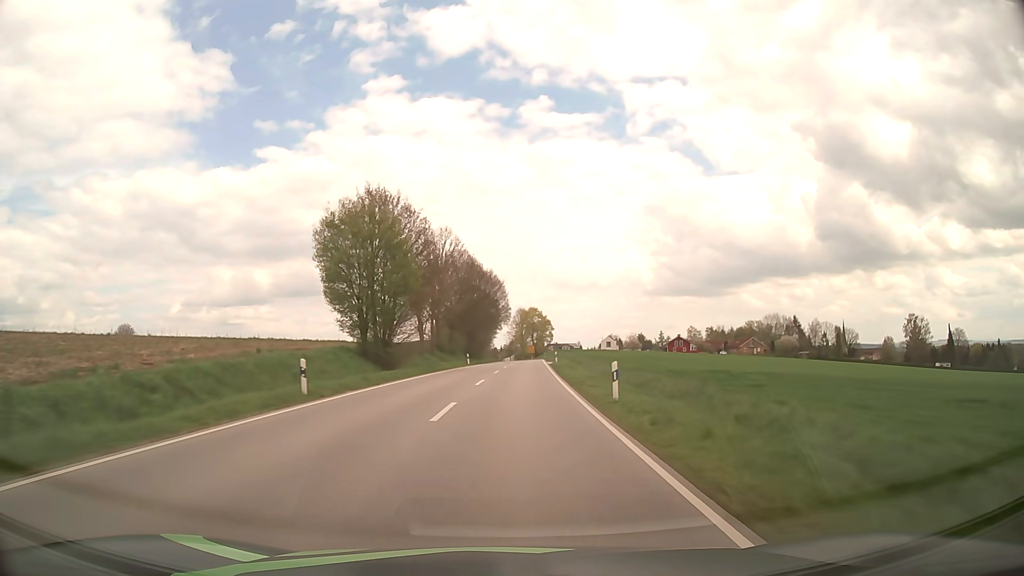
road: secondary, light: Day
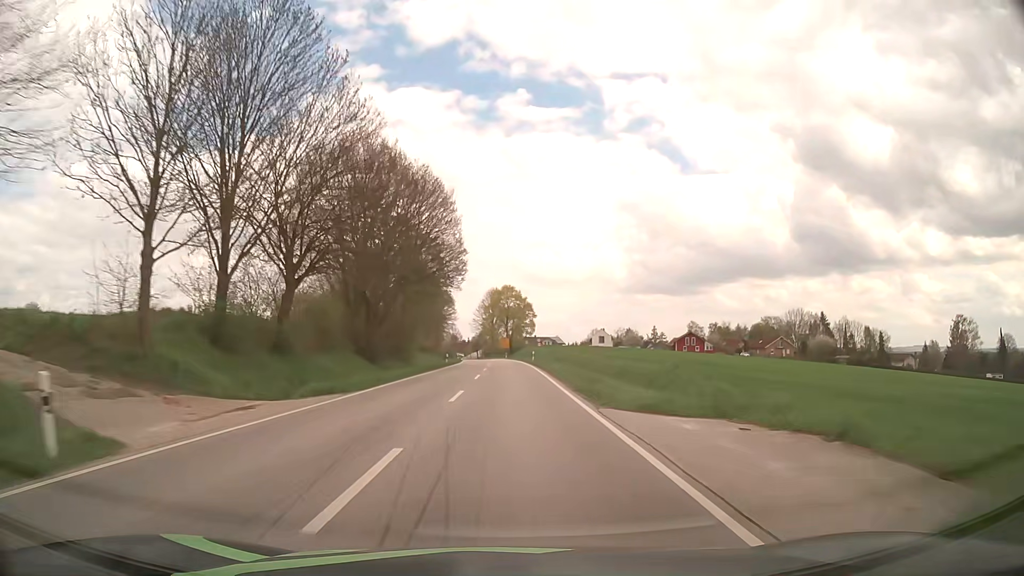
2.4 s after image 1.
(+1.6, +55.2) m; +2°
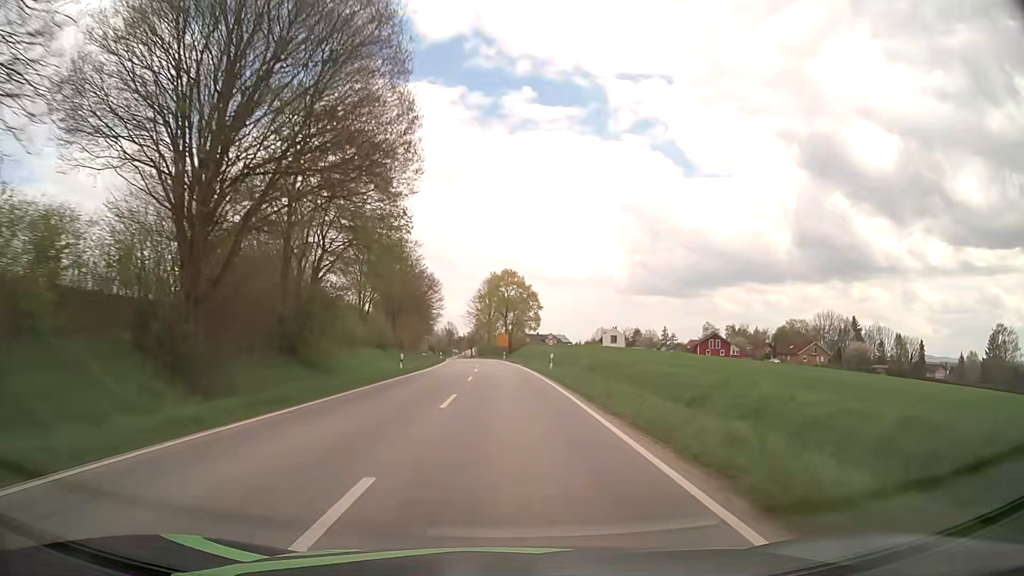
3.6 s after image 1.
(+0.1, +26.0) m; 0°
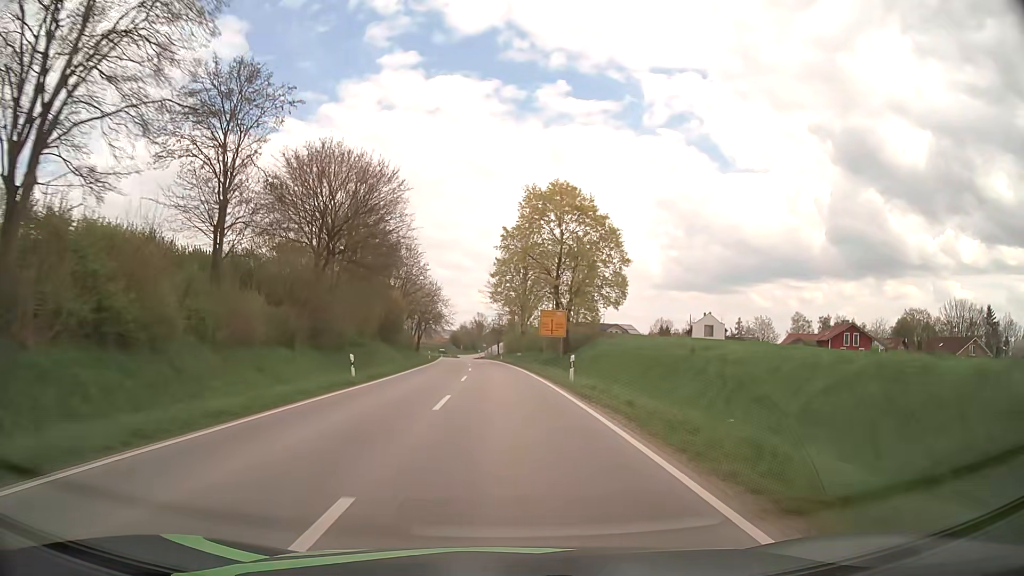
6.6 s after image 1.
(-1.2, +60.9) m; -3°
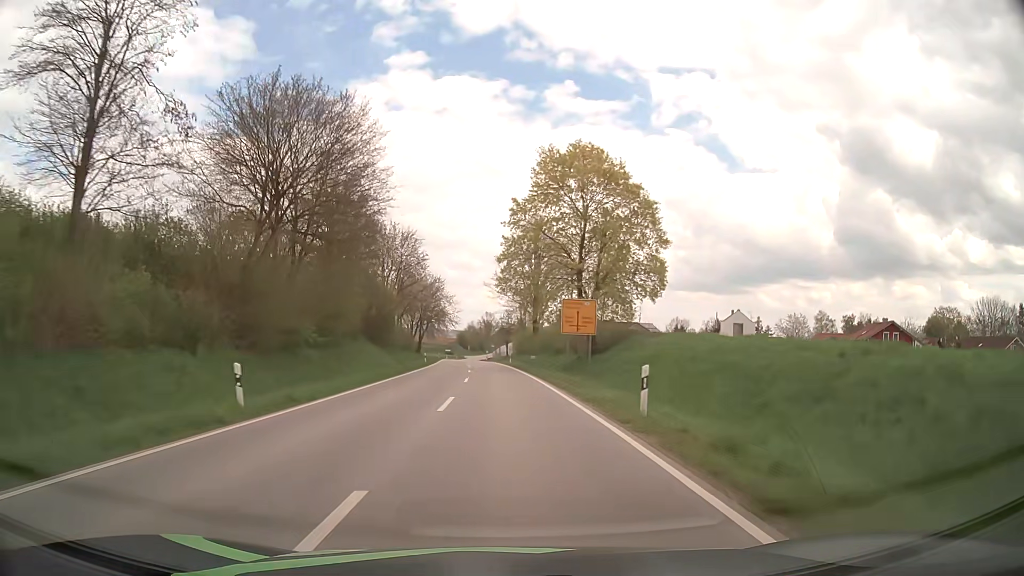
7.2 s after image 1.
(-0.1, +11.6) m; -1°
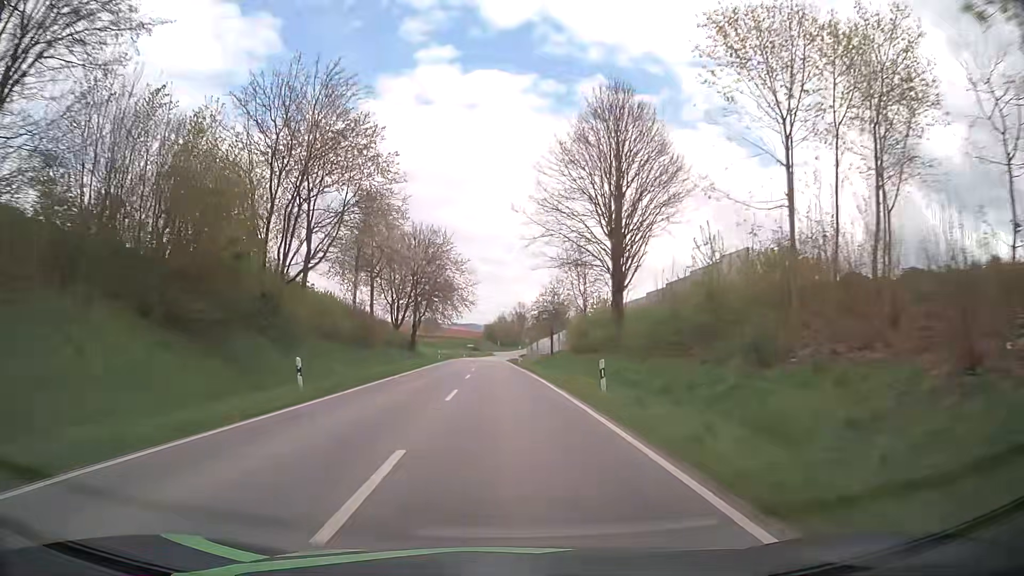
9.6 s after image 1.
(-1.2, +45.7) m; -3°
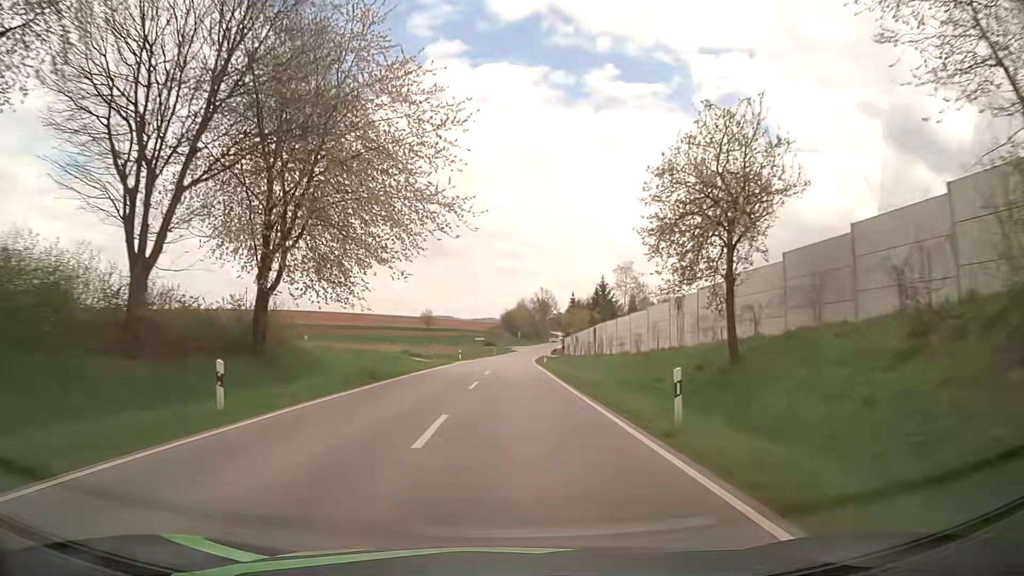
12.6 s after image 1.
(-0.7, +56.0) m; -2°
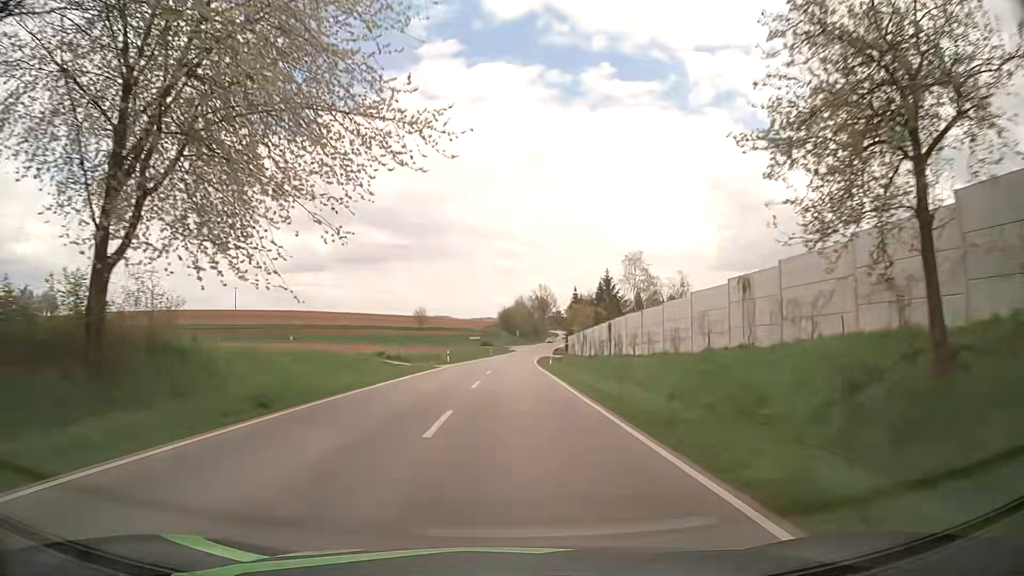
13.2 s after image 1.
(+0.1, +10.9) m; +1°
(0, +10) (0, +20) (0, +30) (0, +40) (+1, +50) (+1, +60) (+1, +70) (+2, +80) (+2, +90) (+3, +100) m
